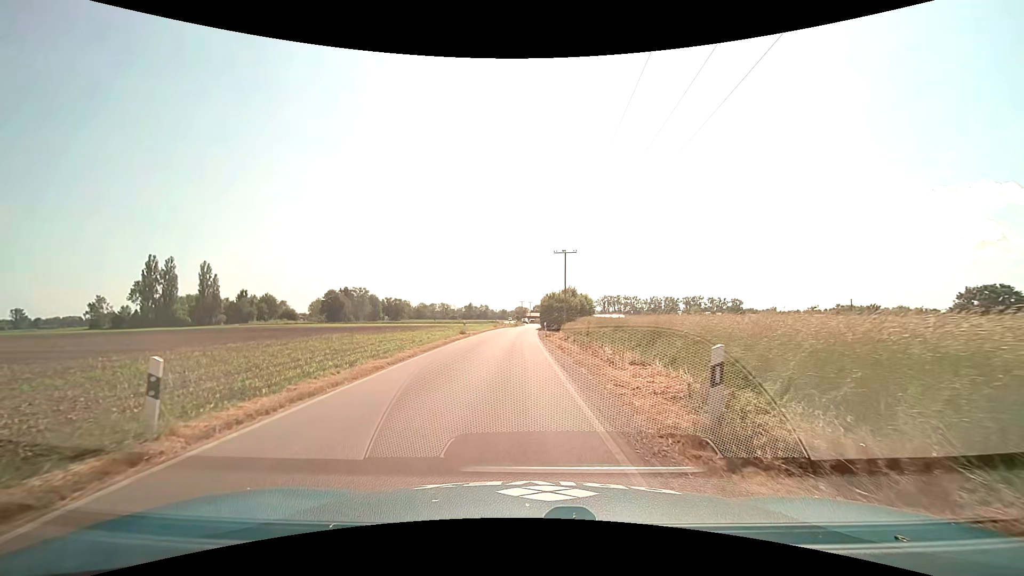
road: unclassified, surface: asphalt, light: Day
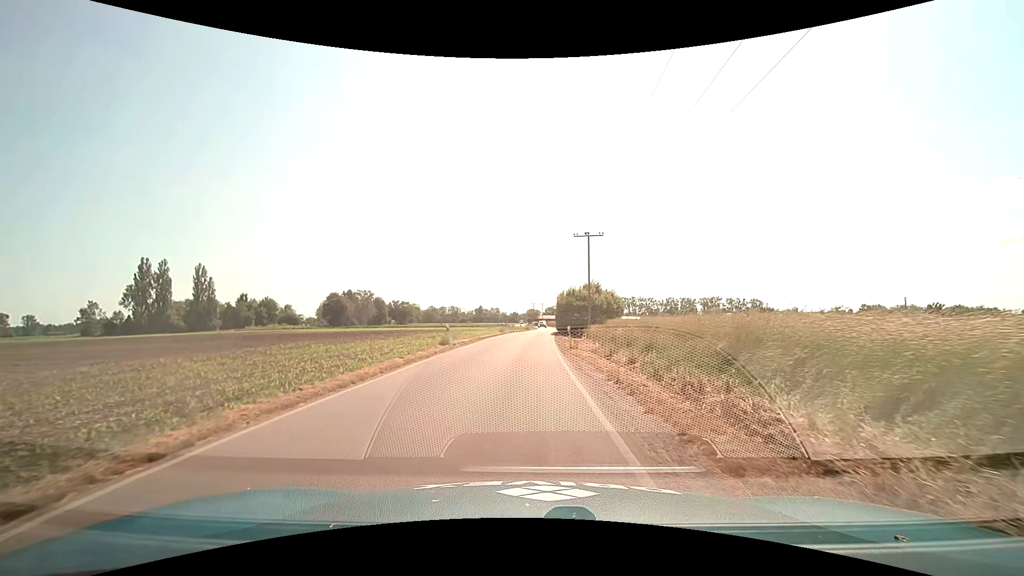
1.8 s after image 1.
(-0.1, +12.8) m; -1°
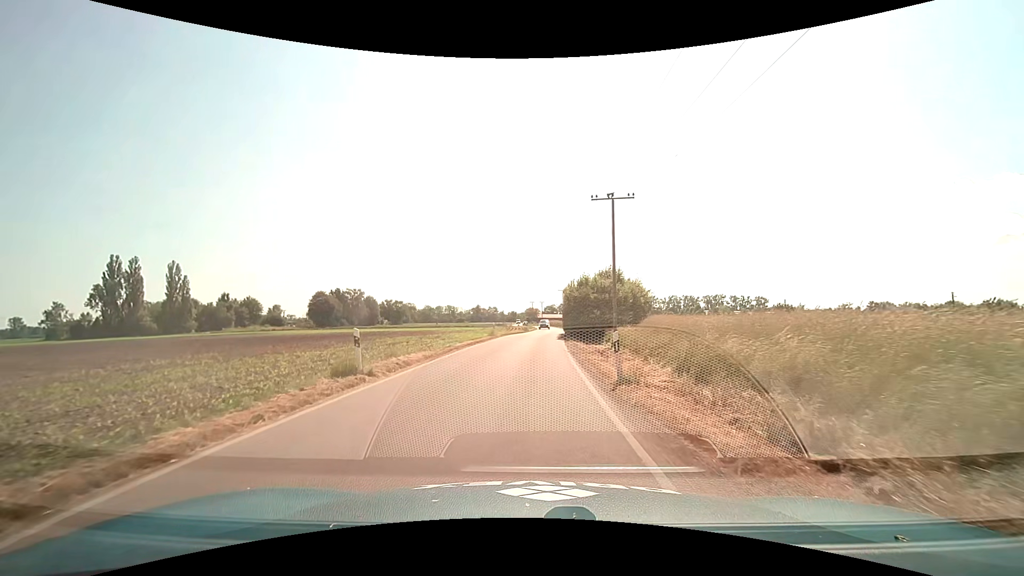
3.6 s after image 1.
(0.0, +13.6) m; +1°
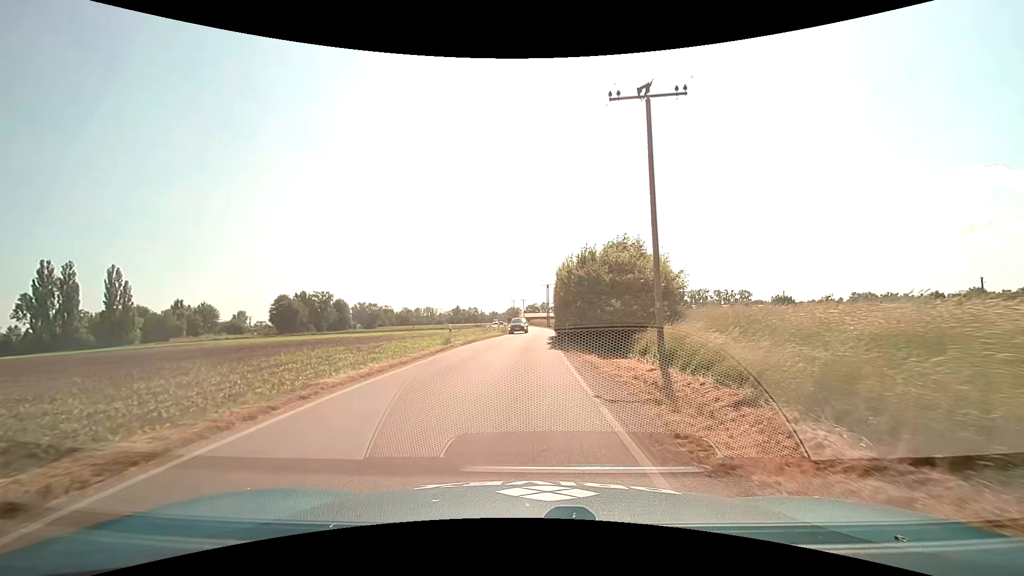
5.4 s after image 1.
(+0.2, +14.3) m; +2°
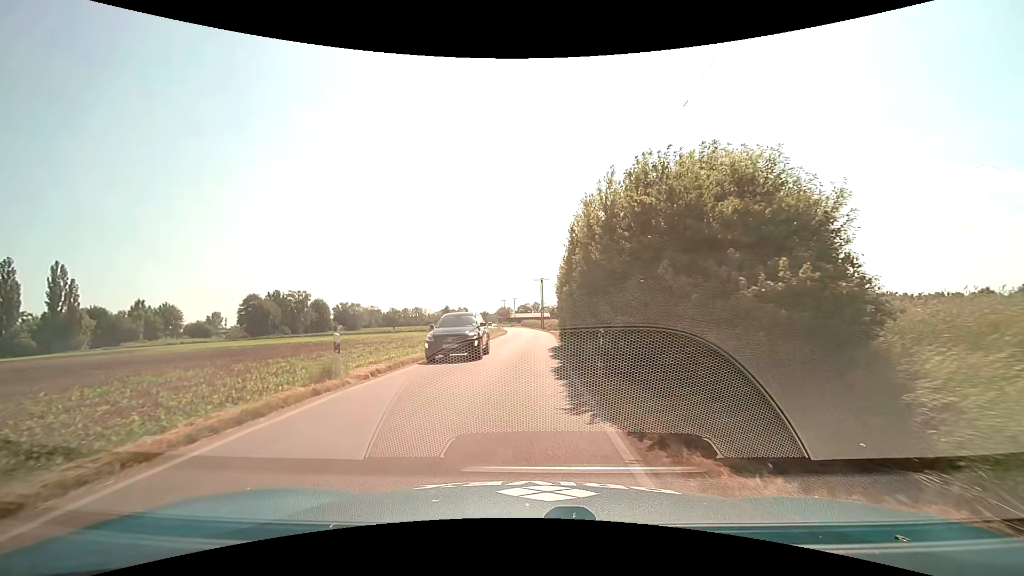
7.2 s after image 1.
(+0.2, +14.8) m; +1°
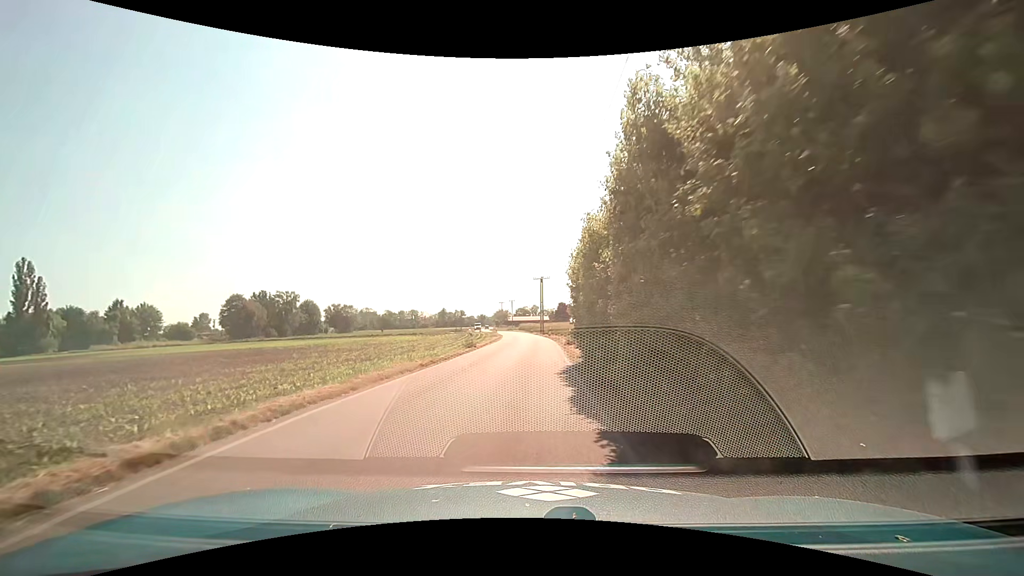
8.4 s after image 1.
(0.0, +9.1) m; 0°
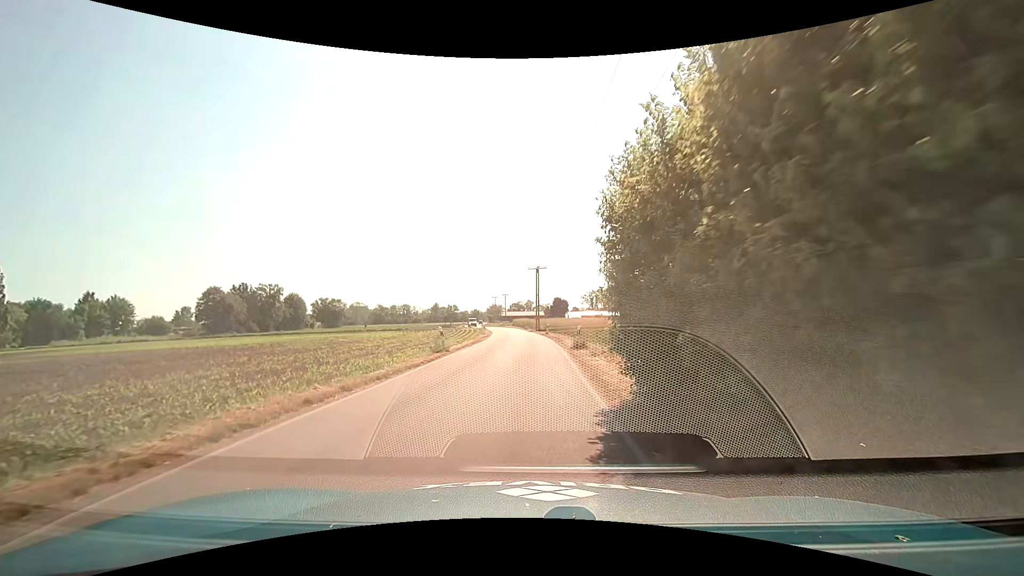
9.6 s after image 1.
(0.0, +8.7) m; 0°
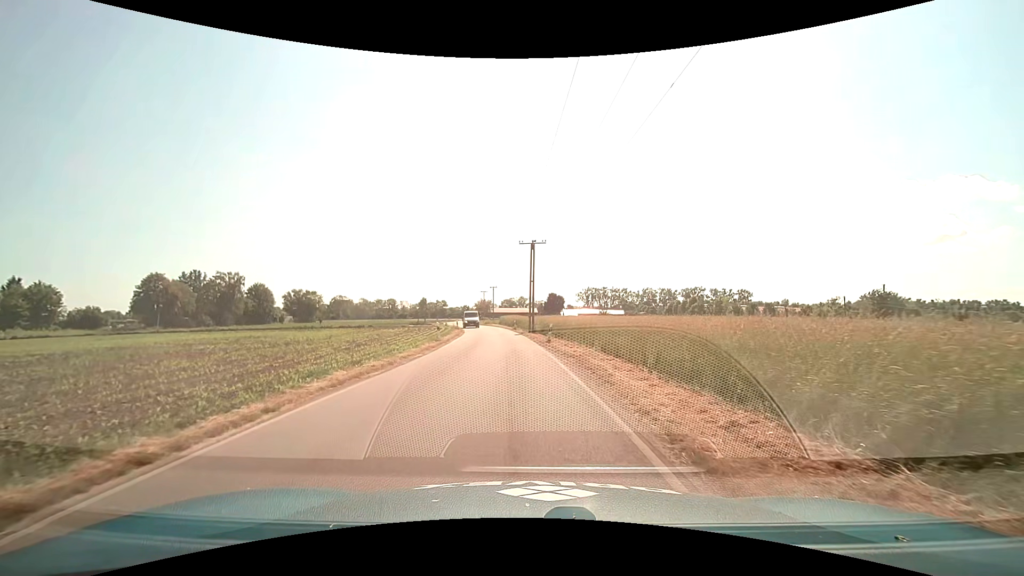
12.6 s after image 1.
(+0.4, +21.6) m; +1°
(0, +10) (0, +20) (-1, +30) (-1, +40) (-3, +50) (-4, +60) (-5, +70) (-7, +80) (-9, +89) (-12, +99) m
